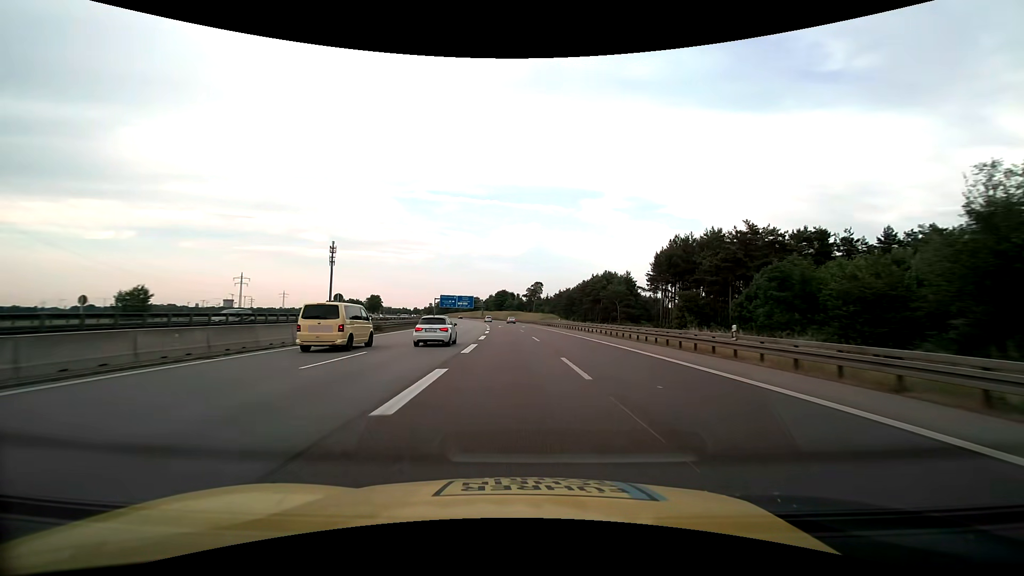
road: motorway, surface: asphalt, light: Day
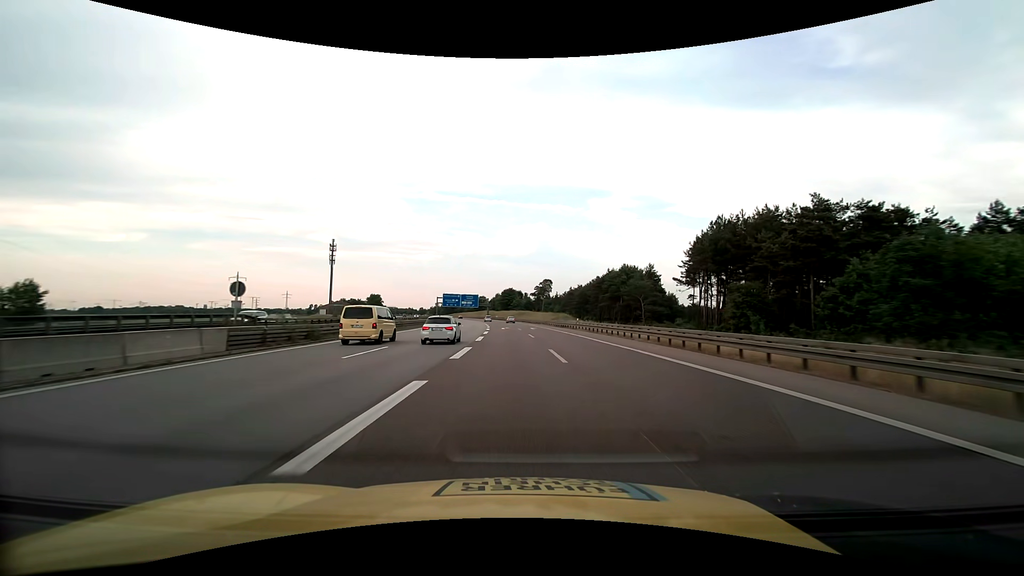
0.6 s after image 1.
(-0.1, +14.6) m; -1°
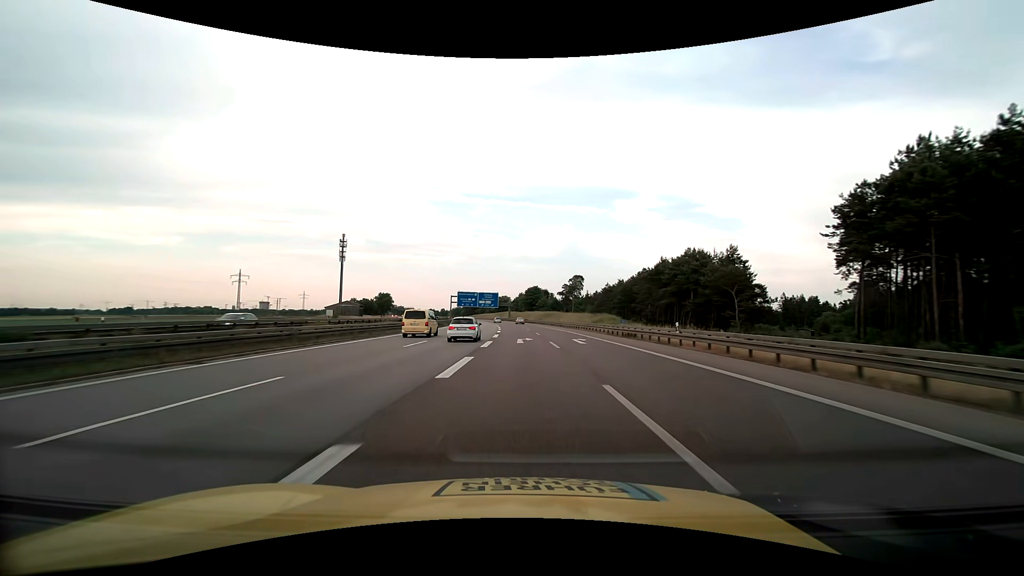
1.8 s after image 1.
(-0.8, +29.5) m; -3°
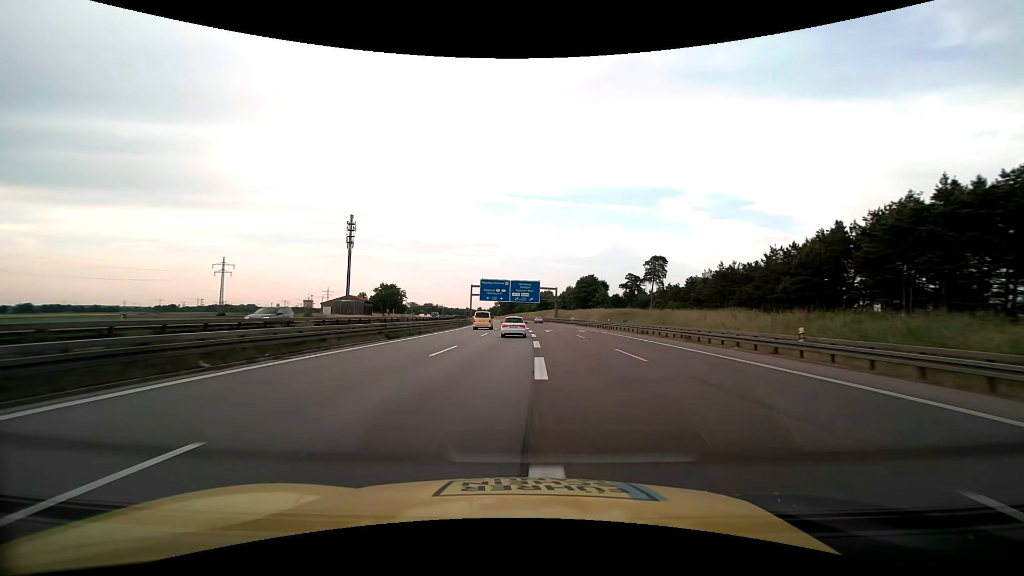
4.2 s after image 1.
(-2.9, +60.7) m; -5°
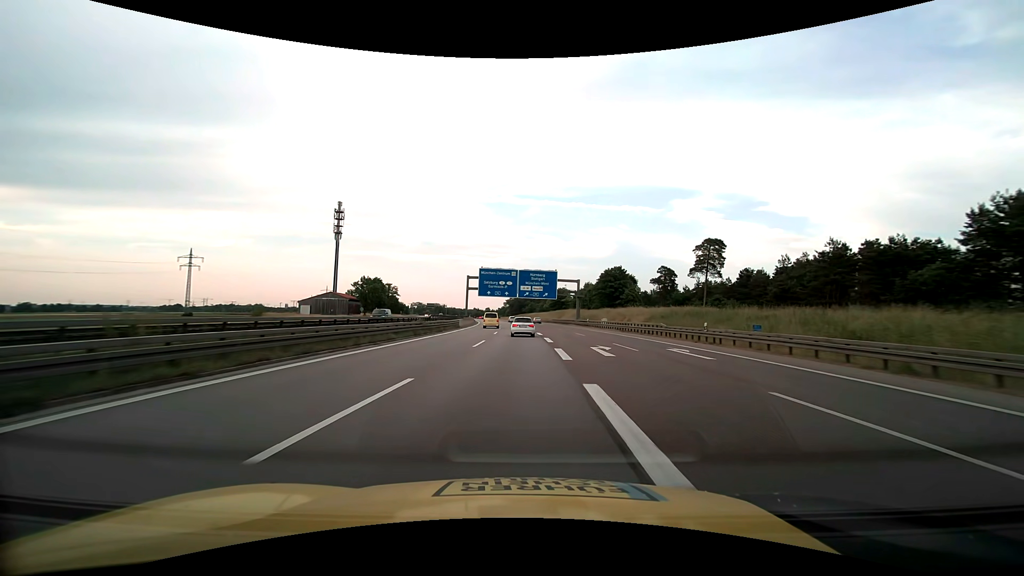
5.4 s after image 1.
(-0.4, +30.8) m; -1°
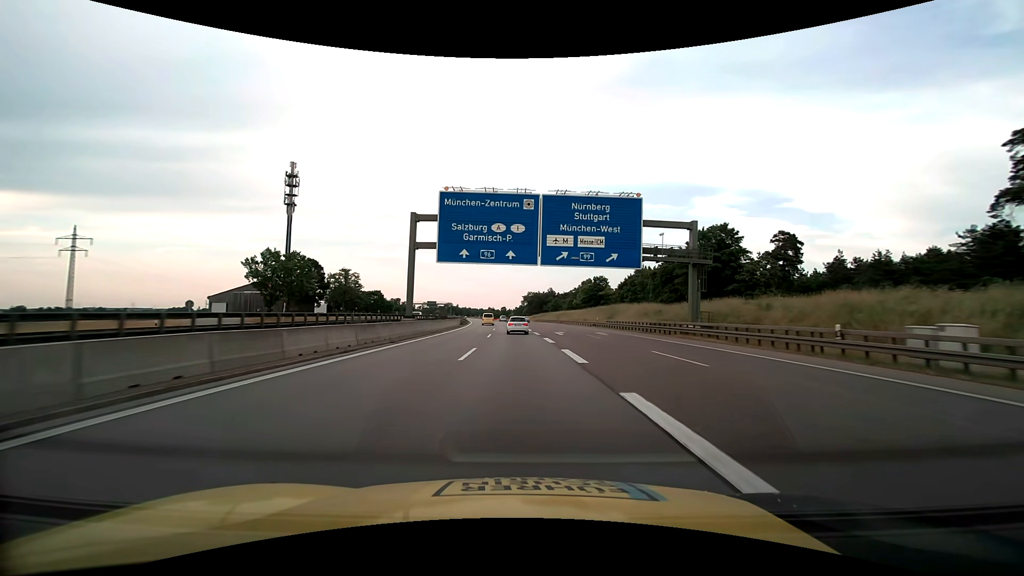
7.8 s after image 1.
(-0.9, +61.3) m; -2°
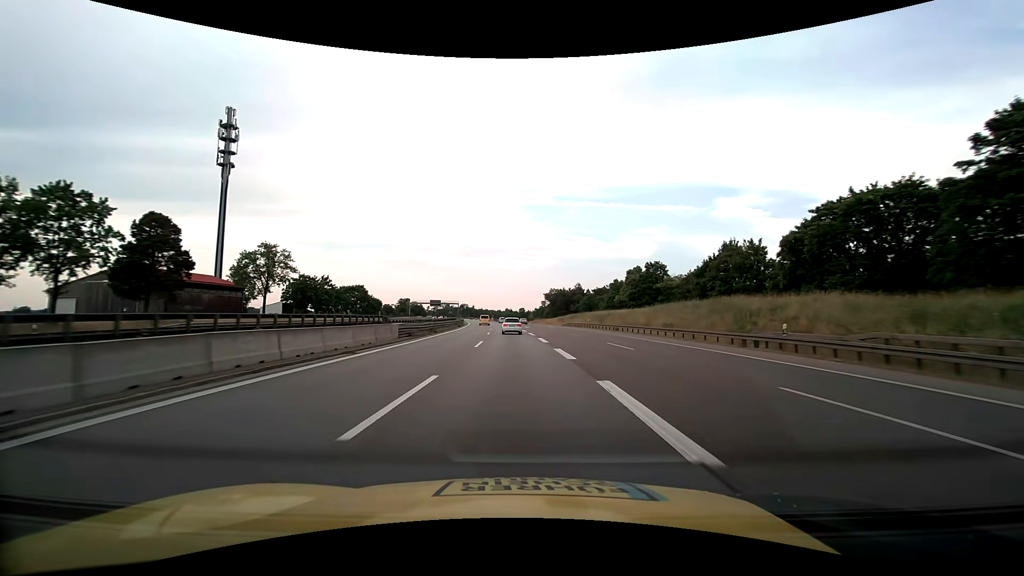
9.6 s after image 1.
(-0.8, +46.2) m; -2°
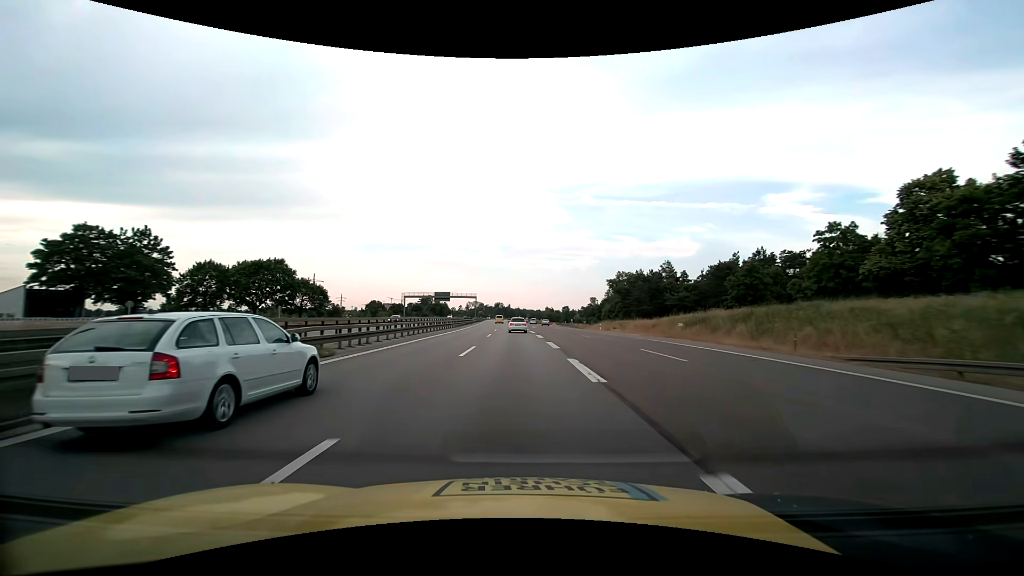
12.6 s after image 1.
(-2.9, +78.5) m; -4°
(0, +10) (0, +20) (0, +30) (-1, +40) (-1, +50) (-1, +60) (-2, +70) (-2, +80) (-3, +90) (-3, +100) m
